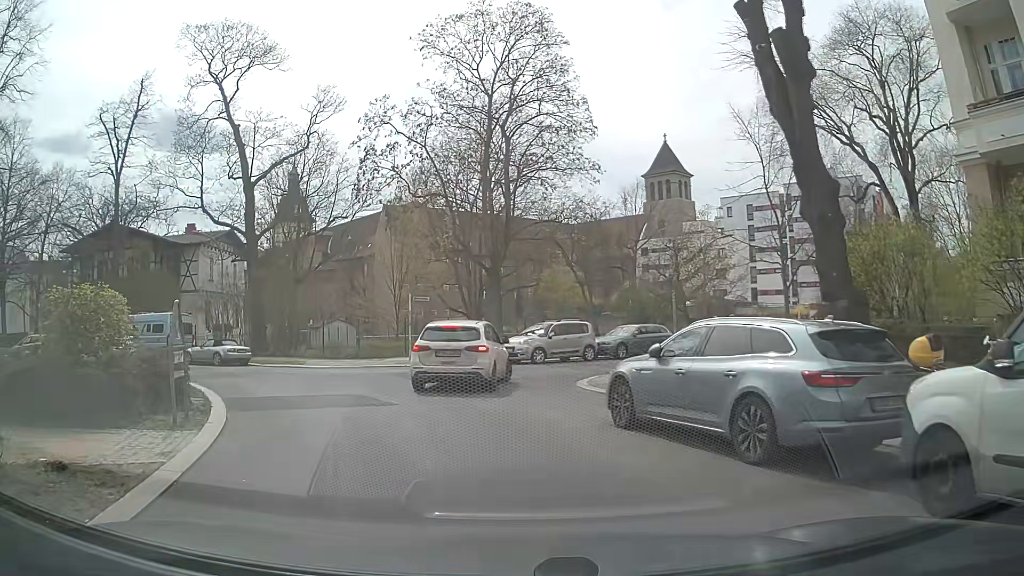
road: residential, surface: asphalt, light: Day
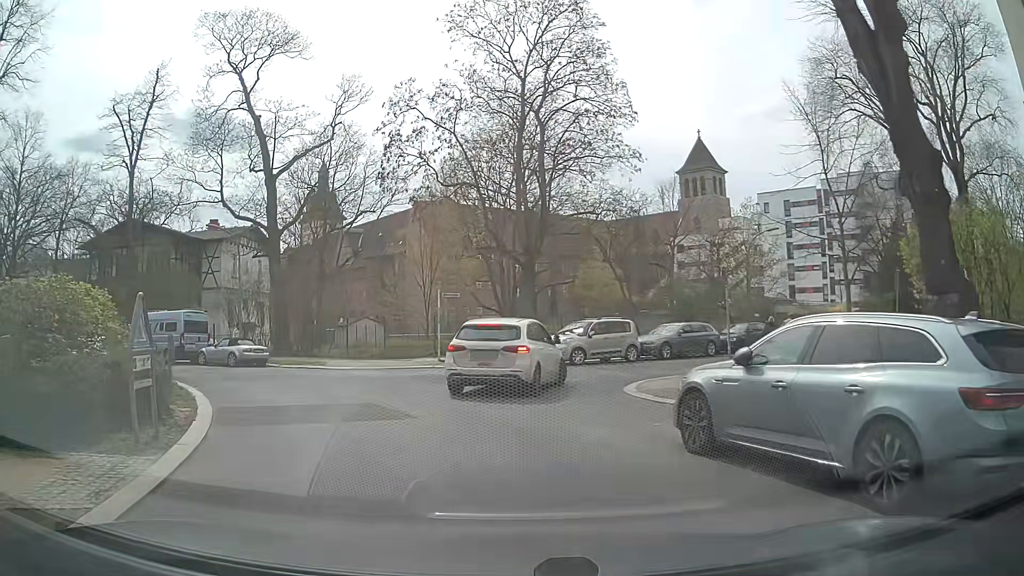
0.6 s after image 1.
(-0.1, +2.0) m; -3°
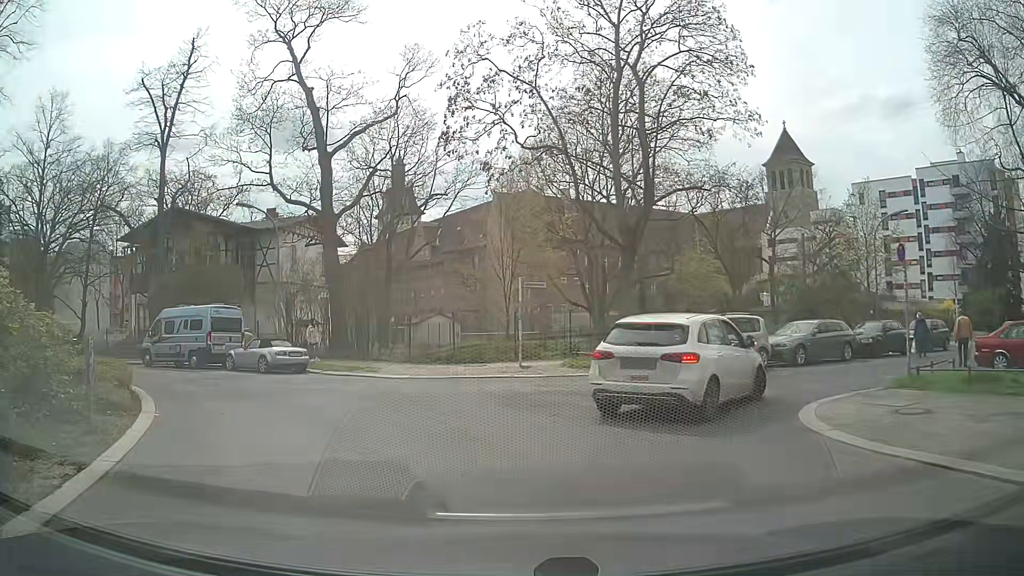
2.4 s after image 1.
(-0.4, +5.4) m; -8°
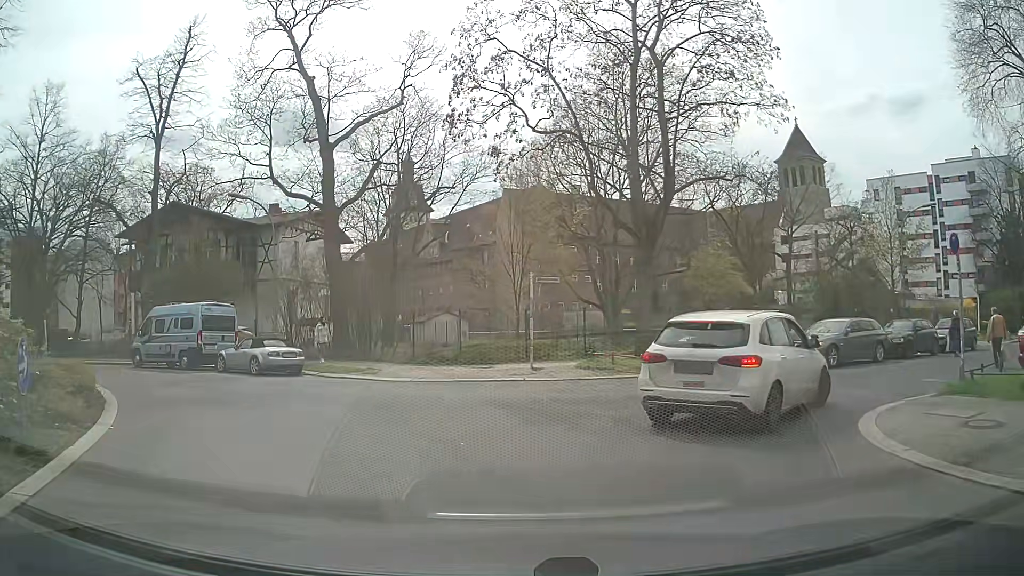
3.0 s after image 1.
(0.0, +1.7) m; -2°
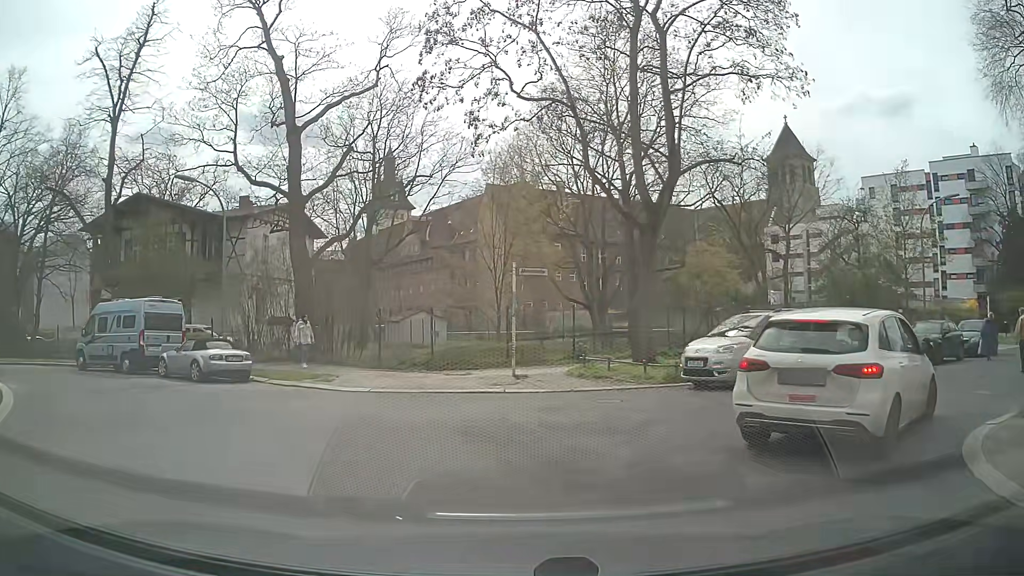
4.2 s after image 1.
(+0.1, +2.9) m; 0°
